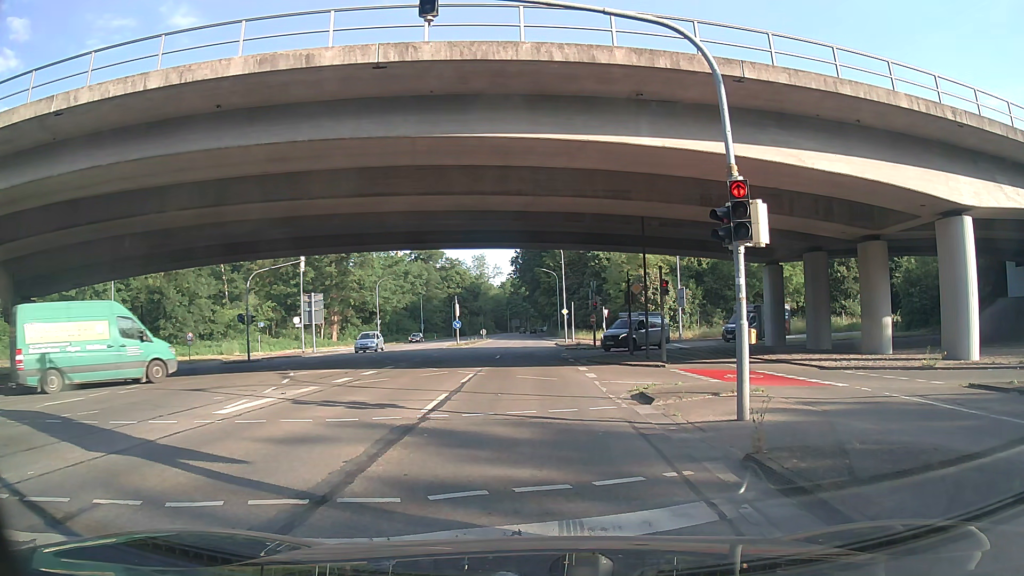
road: secondary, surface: asphalt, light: Day
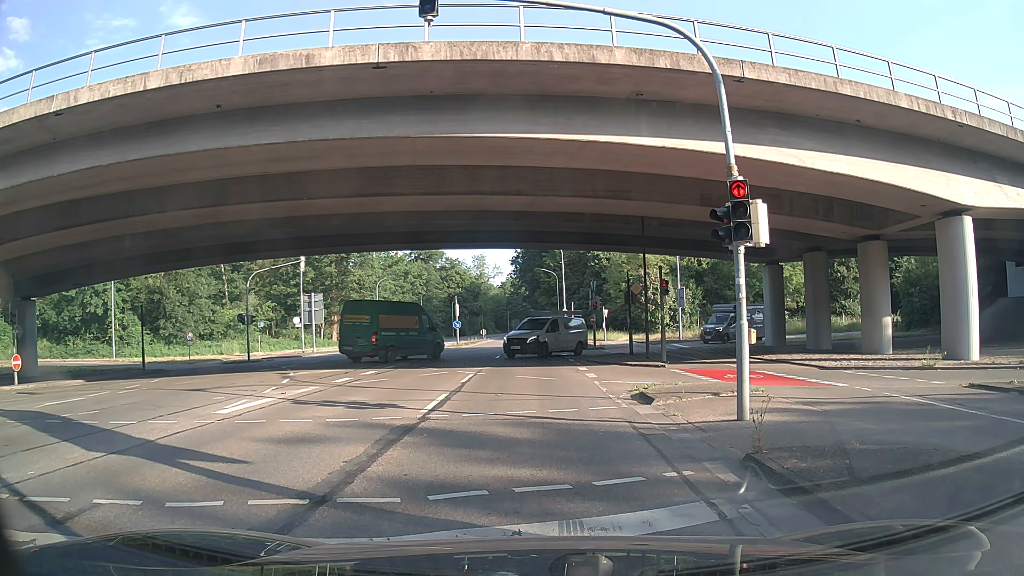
(0.0, 0.0) m; 0°
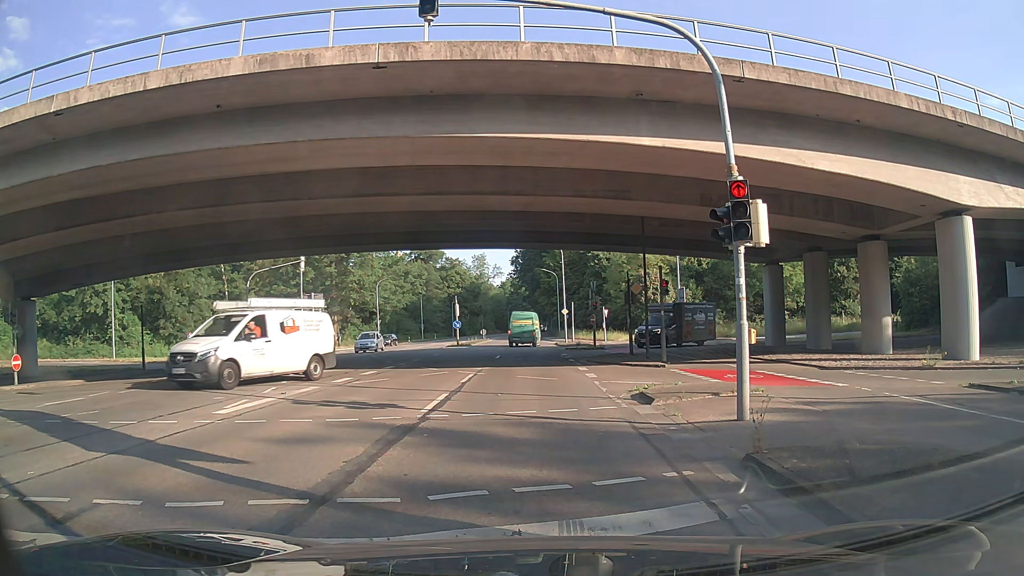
(0.0, 0.0) m; 0°
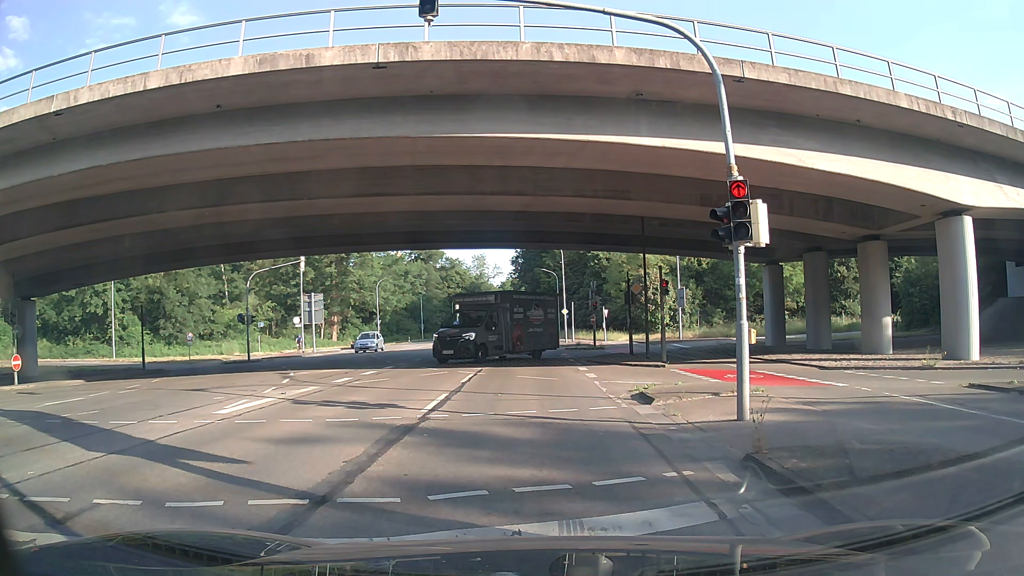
(0.0, 0.0) m; 0°
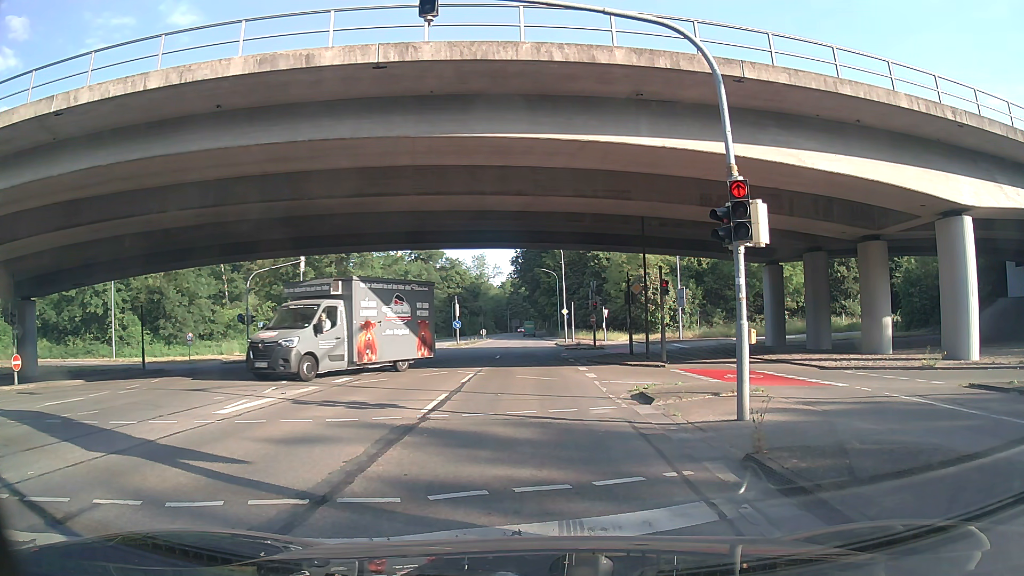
(0.0, 0.0) m; 0°
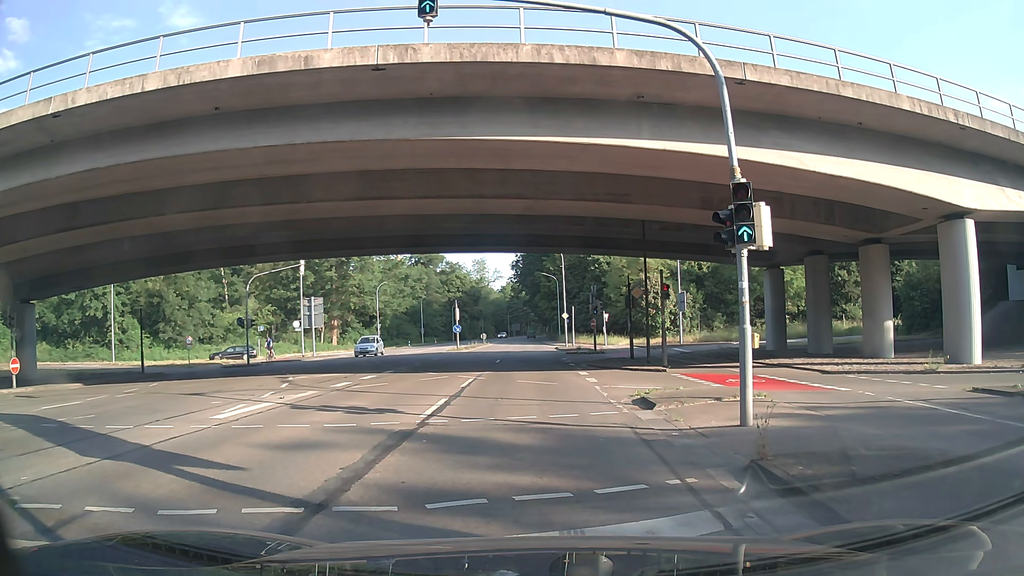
(0.0, +0.1) m; 0°
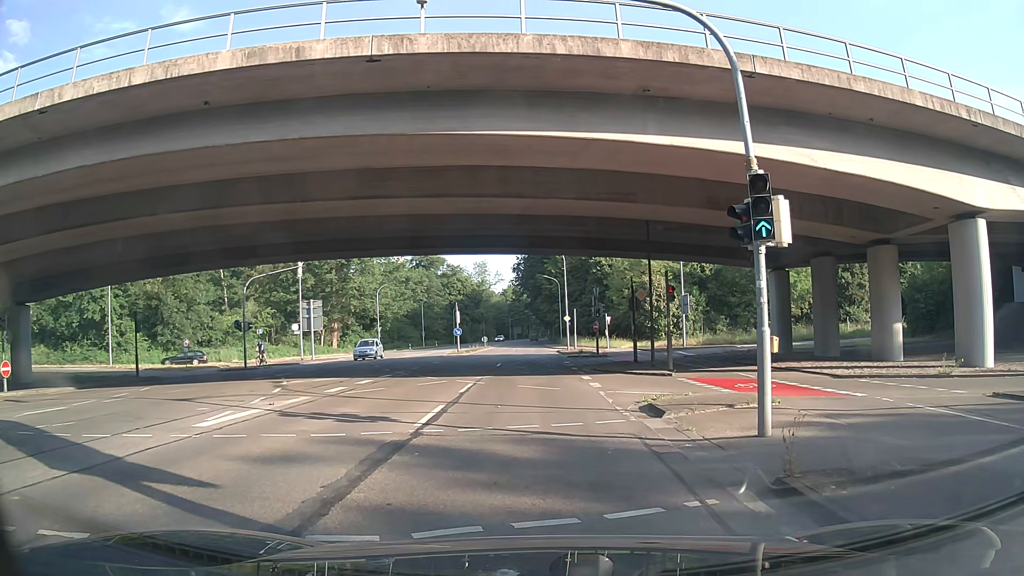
(0.0, +0.8) m; +1°
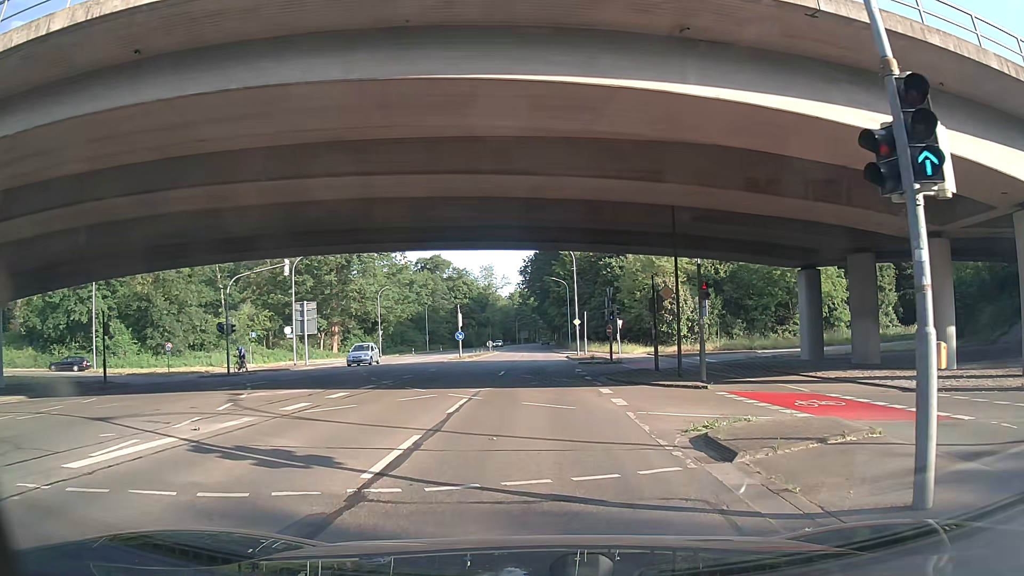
(0.0, +3.9) m; +1°
(0, +10) (0, +20) (0, +30) (-1, +40) (-1, +50) (0, +60) (0, +70) (0, +80) (0, +90) (0, +100) m
